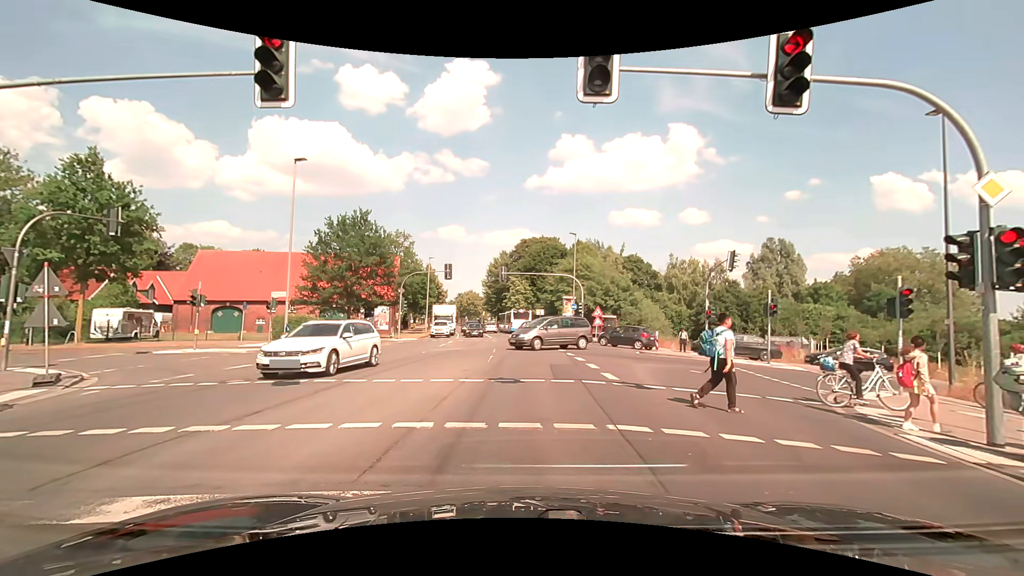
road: secondary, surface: asphalt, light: Day
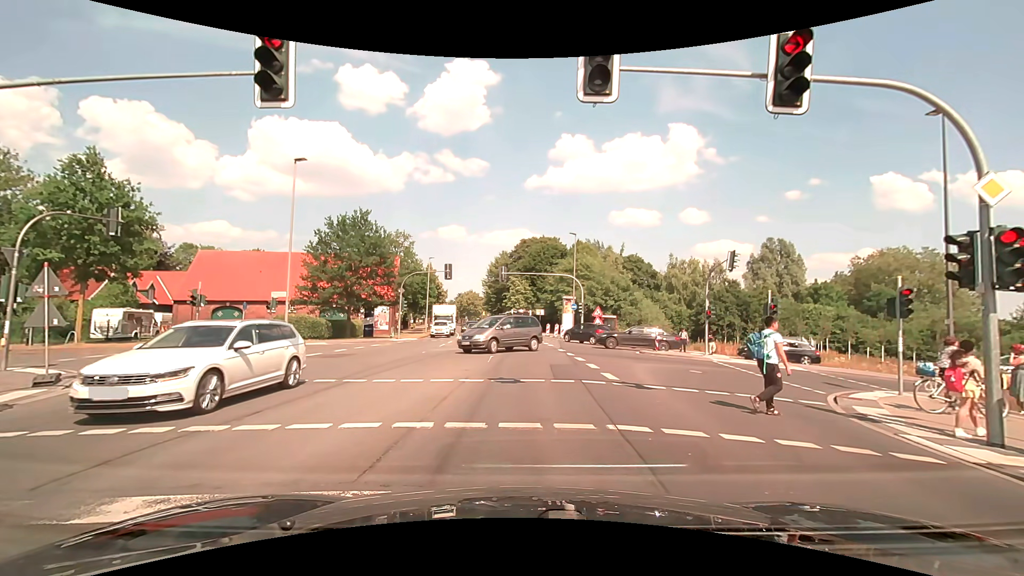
(0.0, 0.0) m; 0°
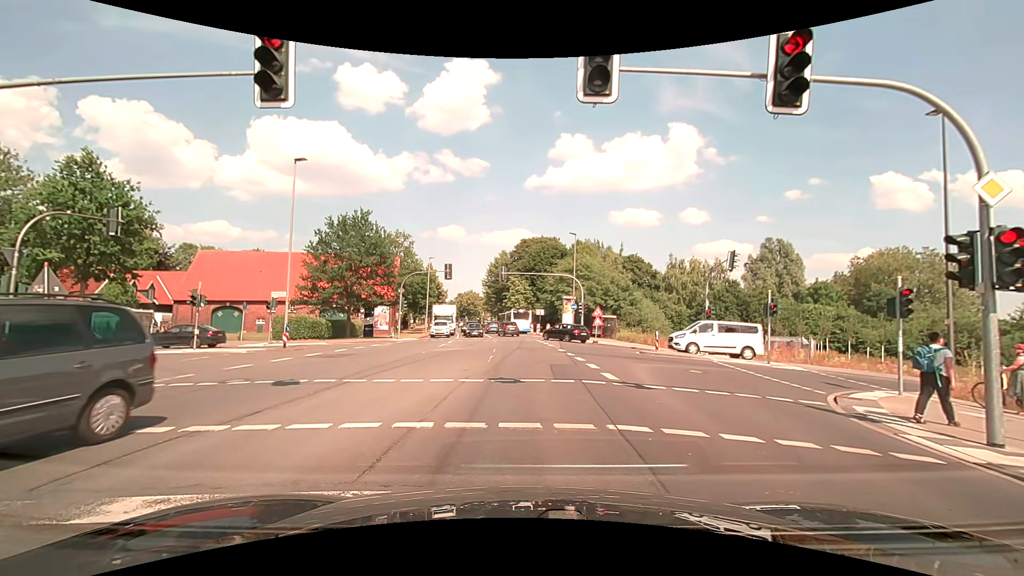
(0.0, 0.0) m; 0°
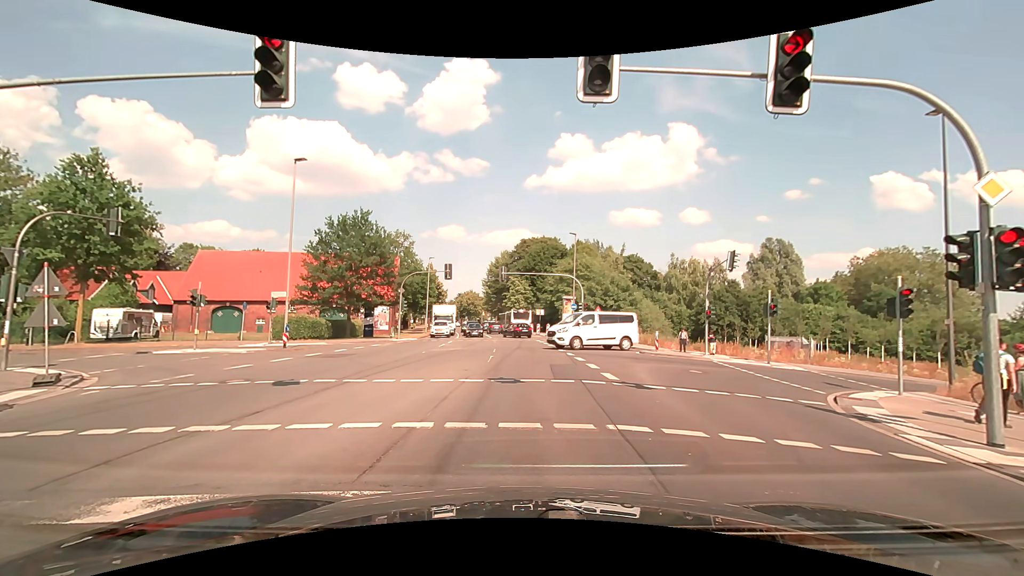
(0.0, 0.0) m; 0°
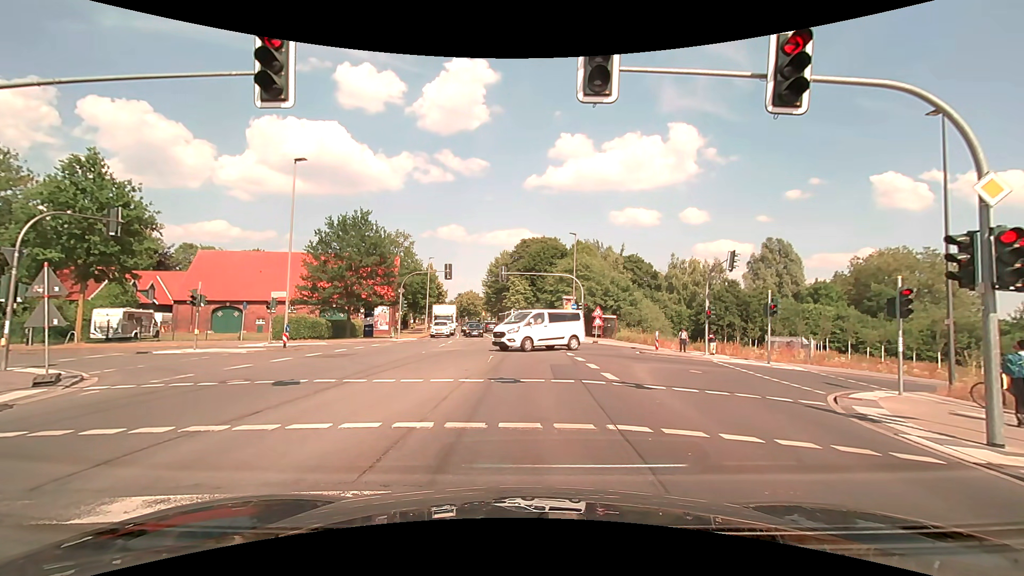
(0.0, 0.0) m; 0°
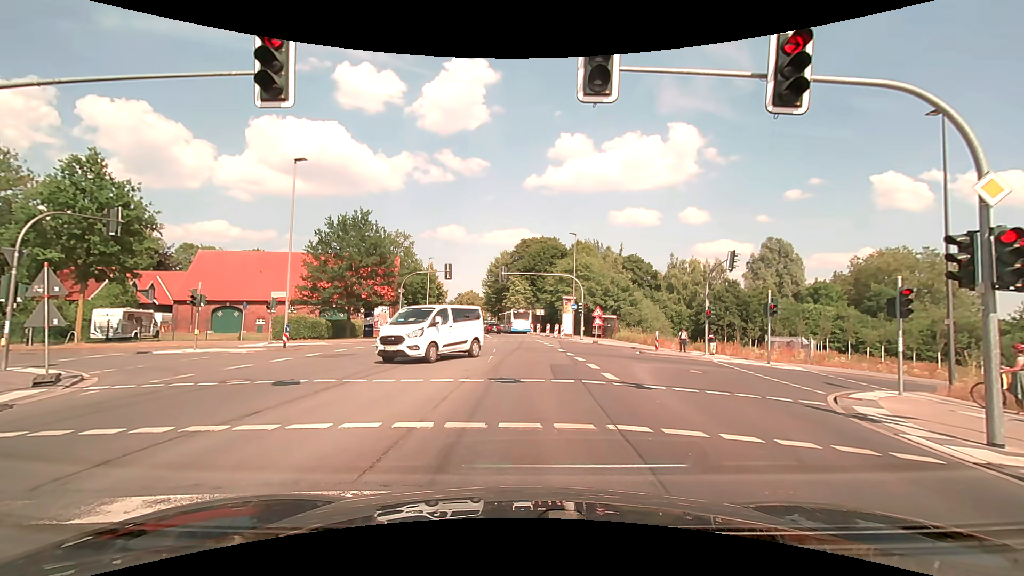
(0.0, 0.0) m; 0°
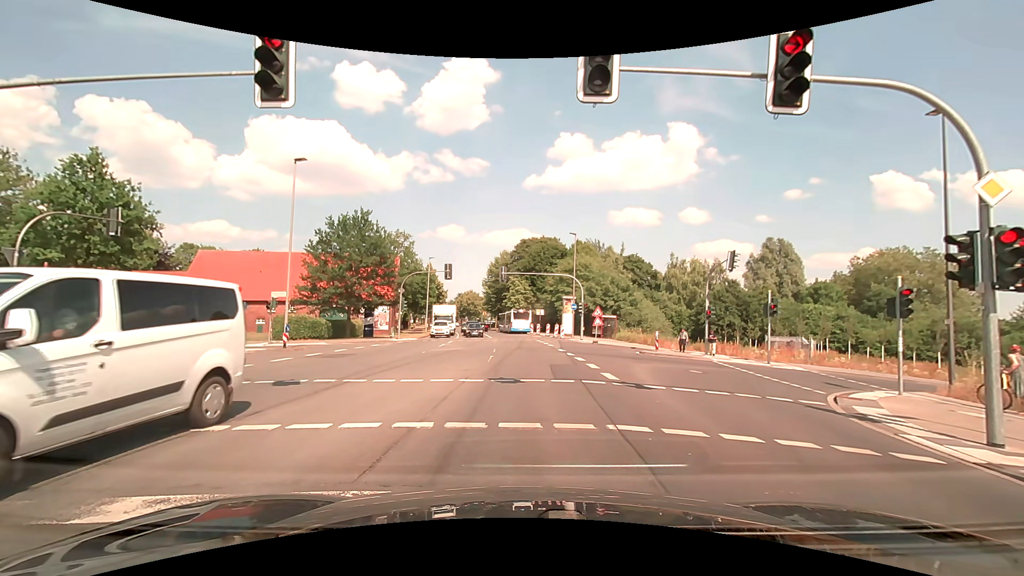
(0.0, 0.0) m; 0°
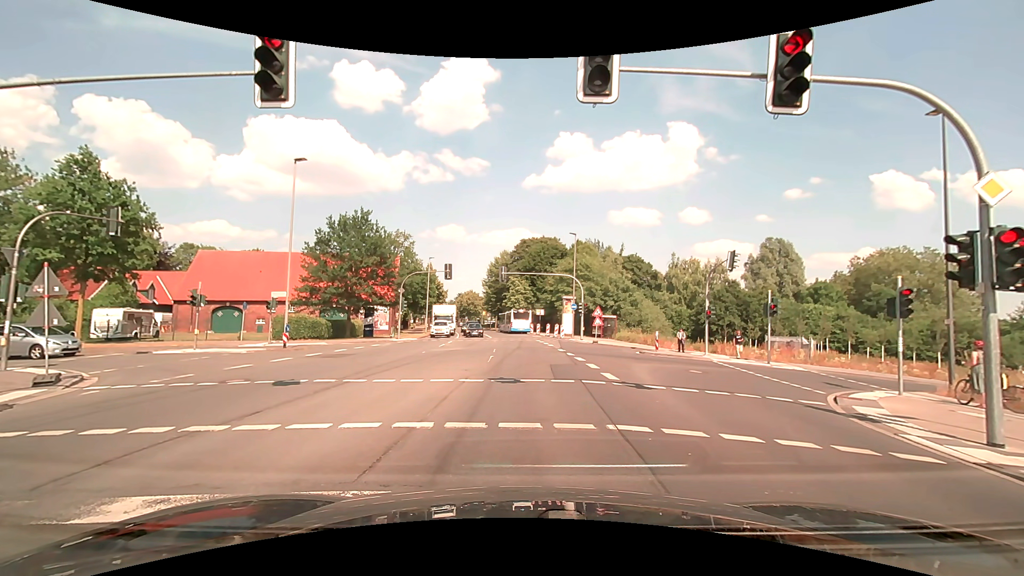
(0.0, 0.0) m; 0°
